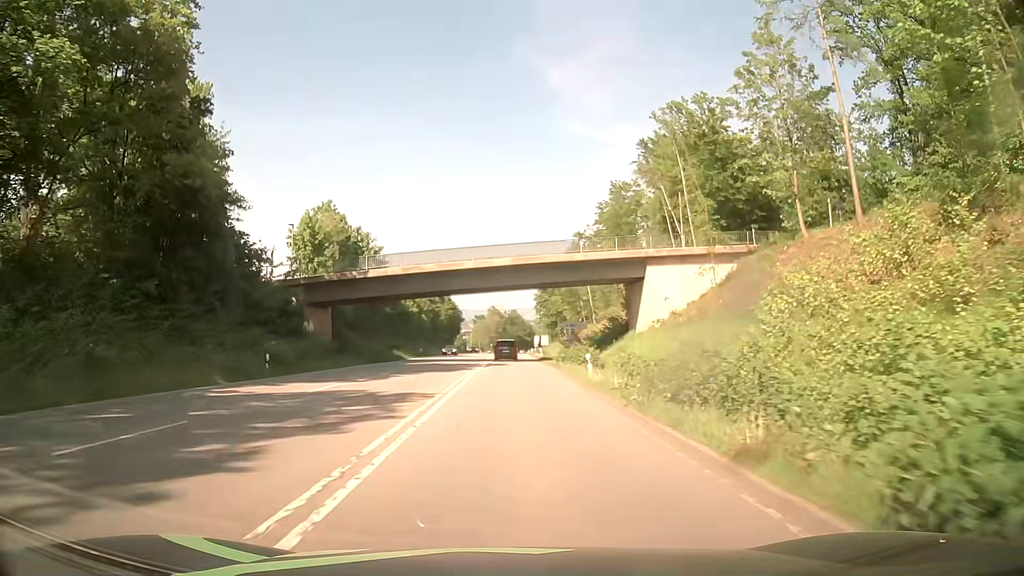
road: secondary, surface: asphalt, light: Day
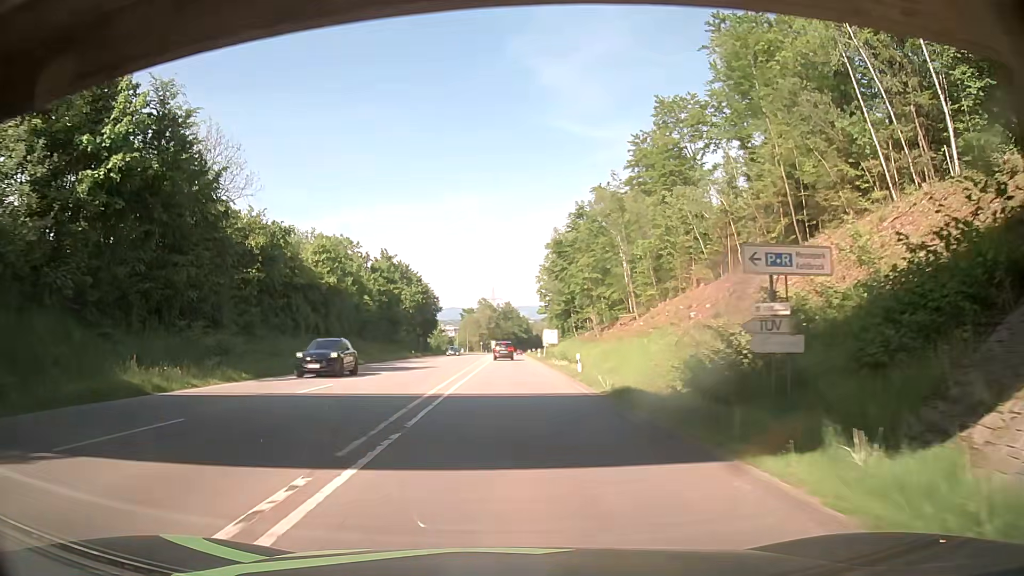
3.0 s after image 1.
(+0.3, +45.7) m; +1°
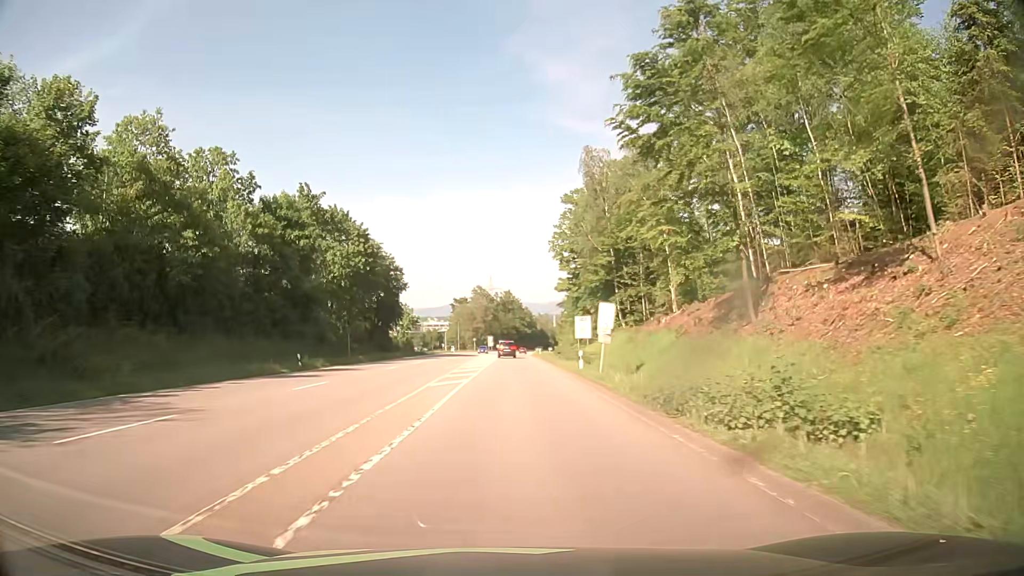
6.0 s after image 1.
(+0.2, +45.2) m; 0°
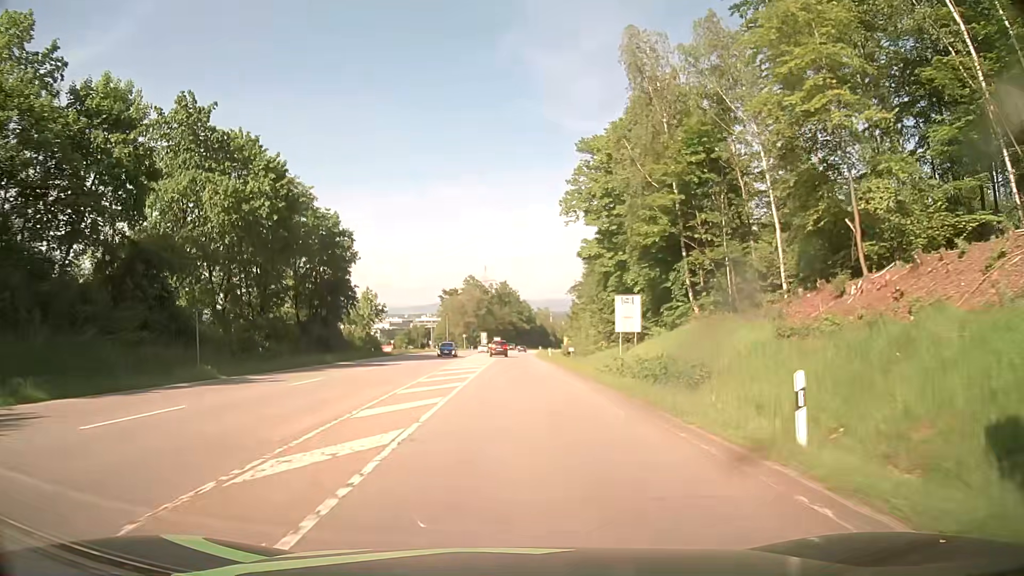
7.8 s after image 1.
(+0.3, +26.7) m; +1°
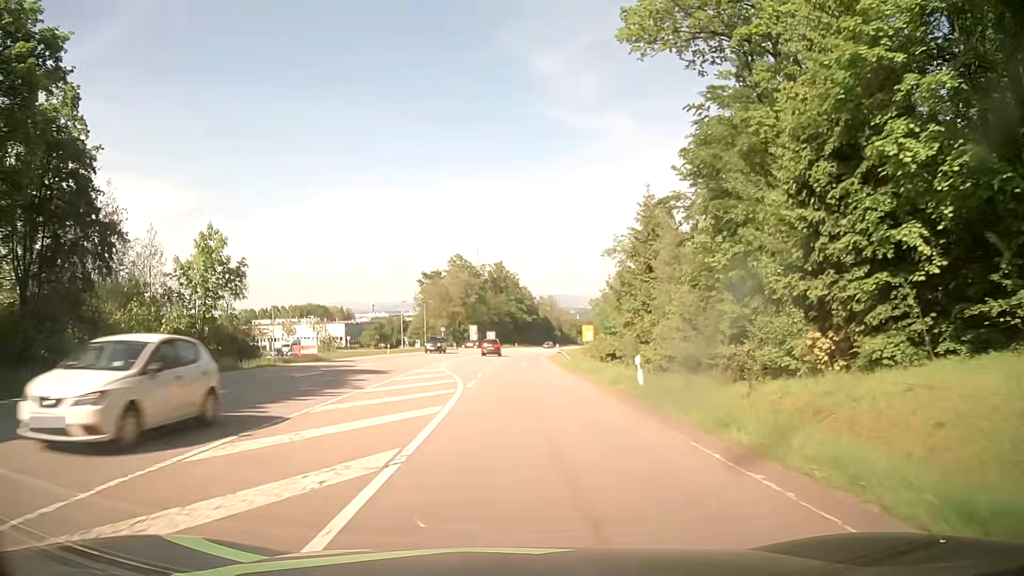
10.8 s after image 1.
(+0.3, +43.0) m; +1°
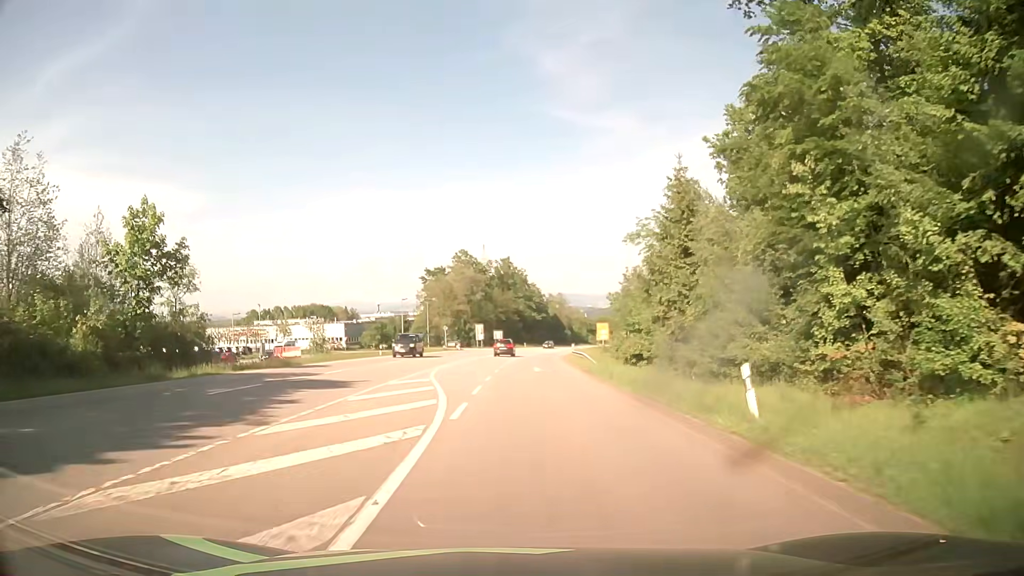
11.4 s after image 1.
(0.0, +8.4) m; -1°
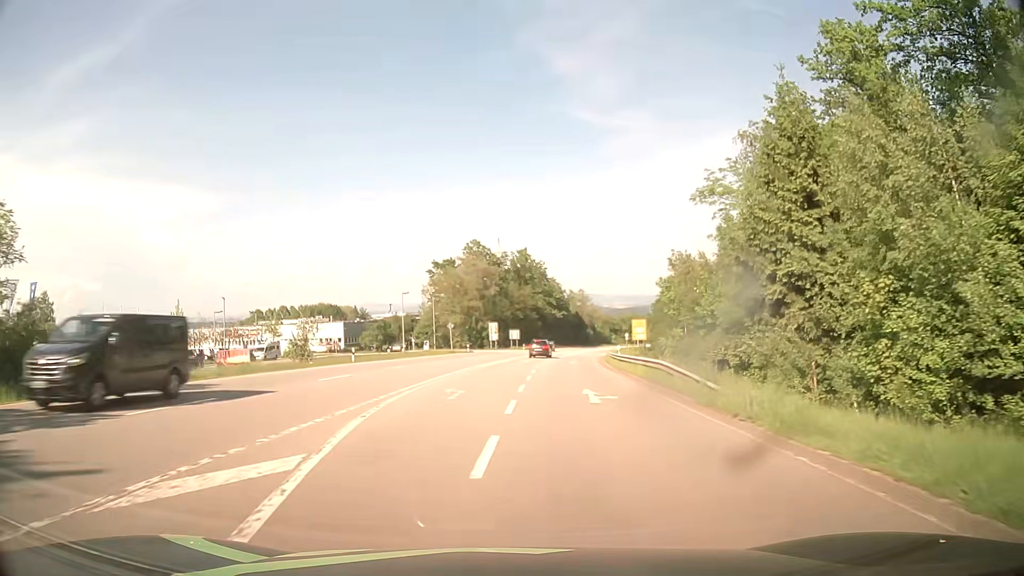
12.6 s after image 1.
(-0.2, +16.5) m; -1°
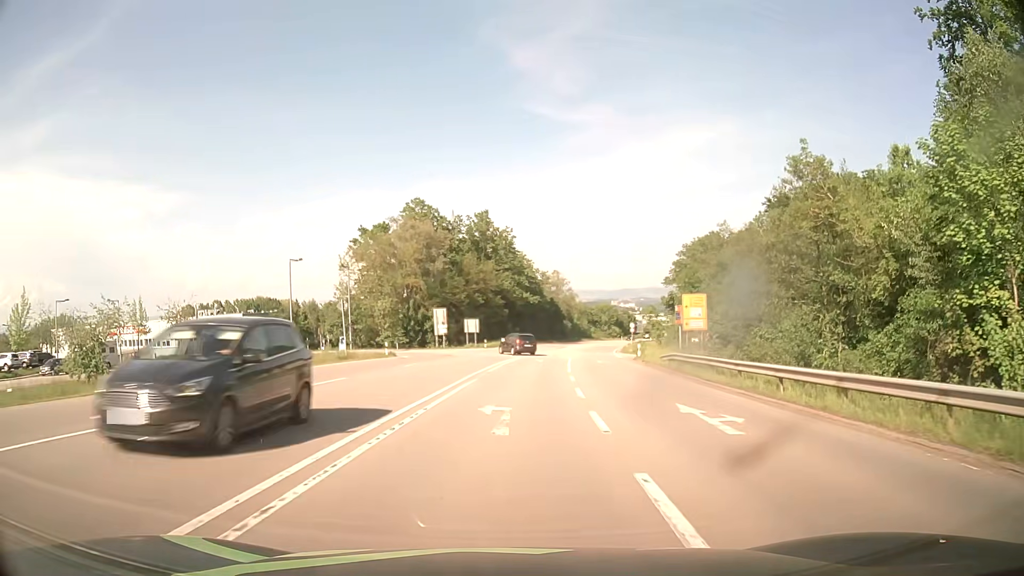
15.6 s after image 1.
(+0.5, +38.5) m; +4°
(0, +10) (0, +20) (+1, +30) (+2, +40) (+2, +50) (+2, +60) (-5, +67) (-15, +69) (-25, +71) (-34, +73) m
